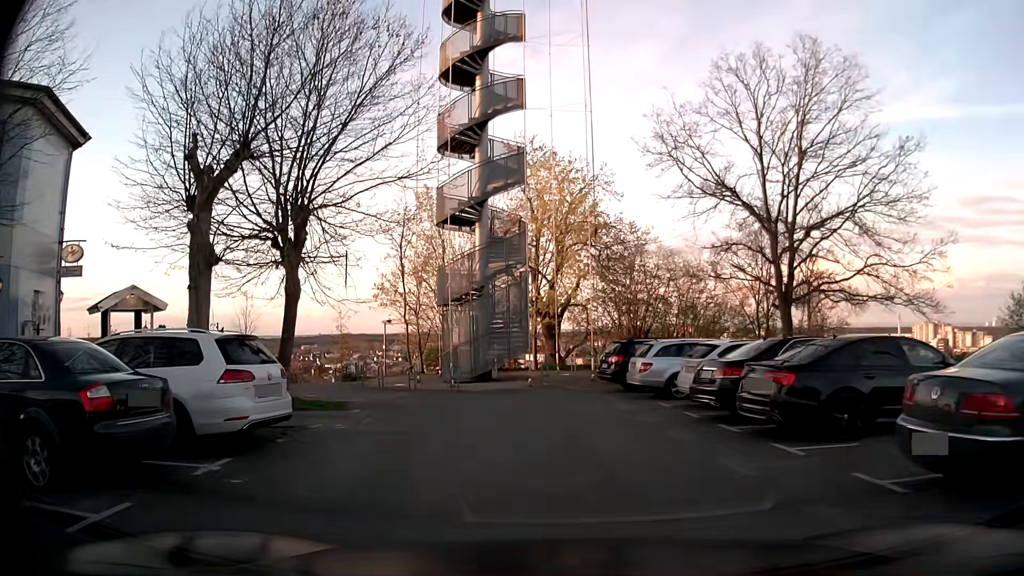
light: Day
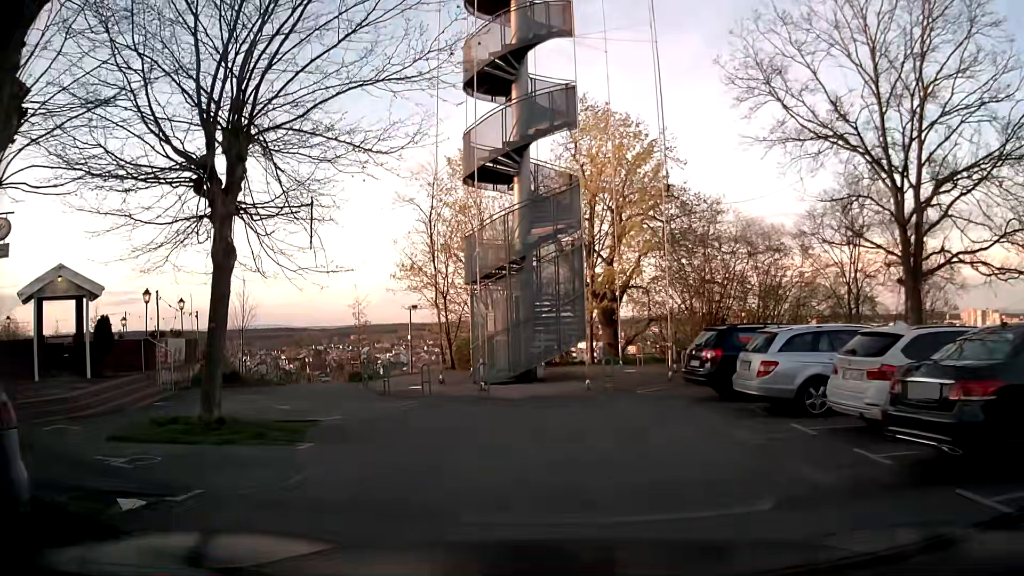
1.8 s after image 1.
(-0.2, +5.9) m; -5°
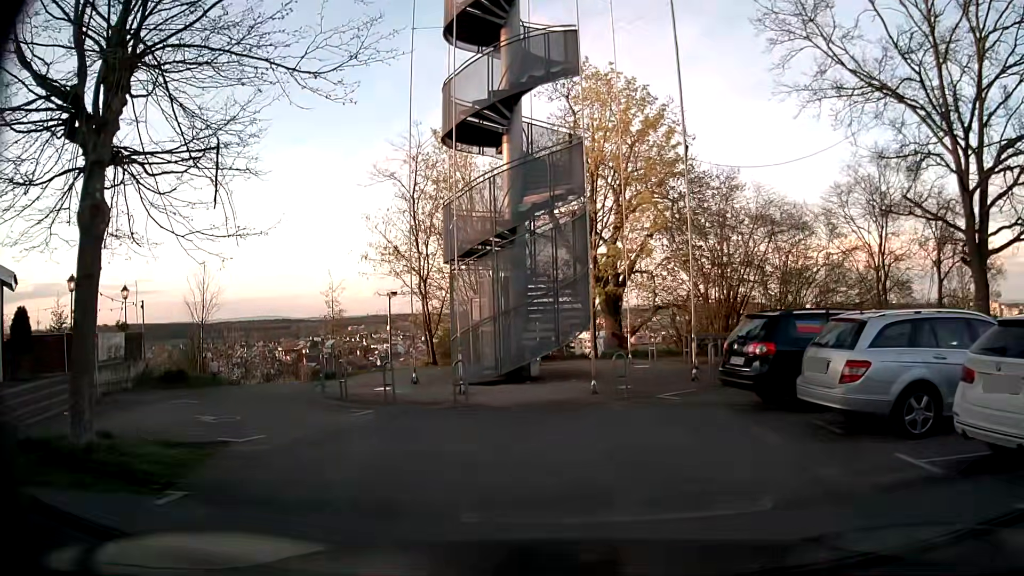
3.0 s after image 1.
(0.0, +3.2) m; -1°
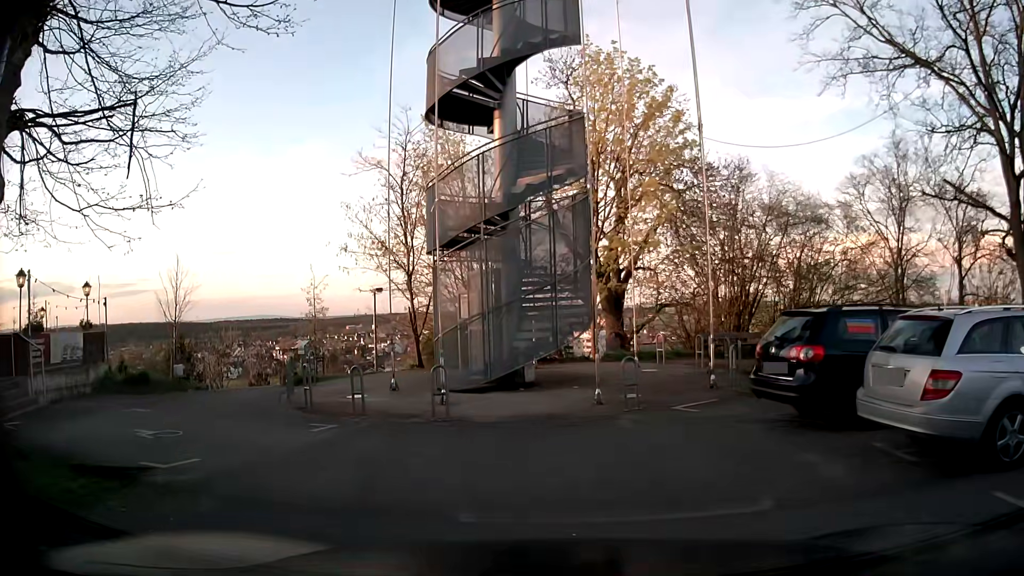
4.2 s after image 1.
(0.0, +1.8) m; -2°
